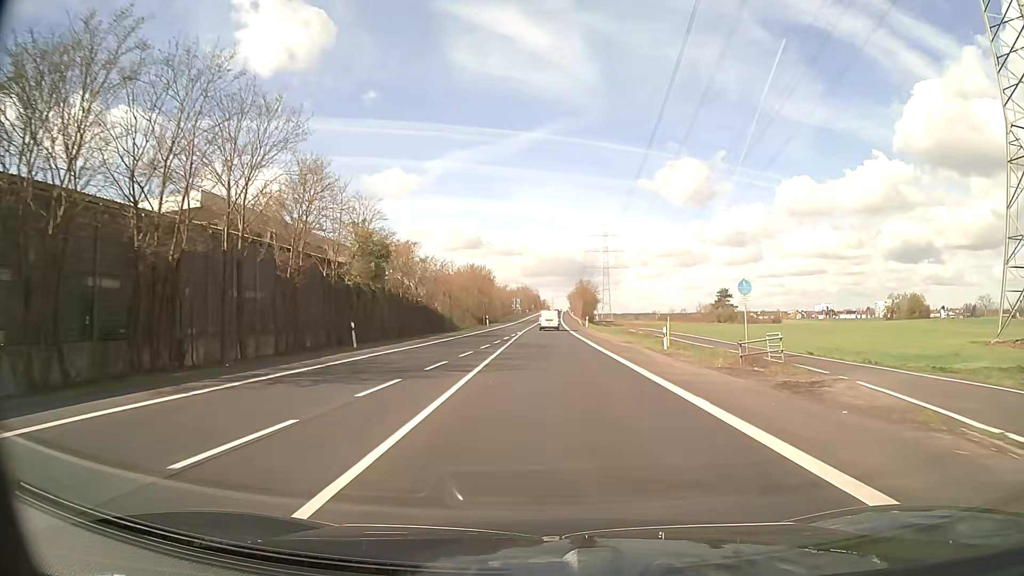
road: secondary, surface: asphalt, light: Day
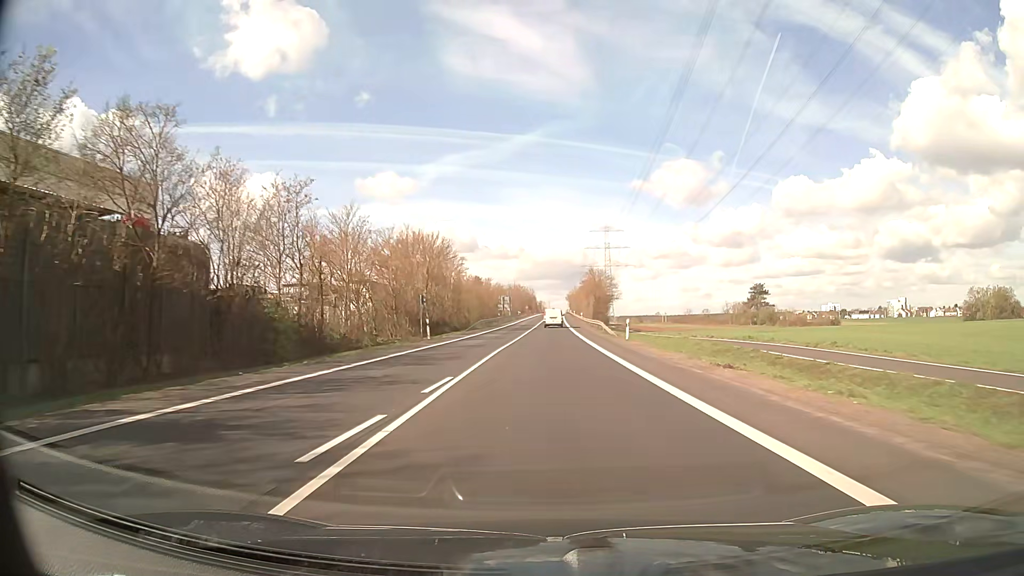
(+0.2, +41.7) m; +1°
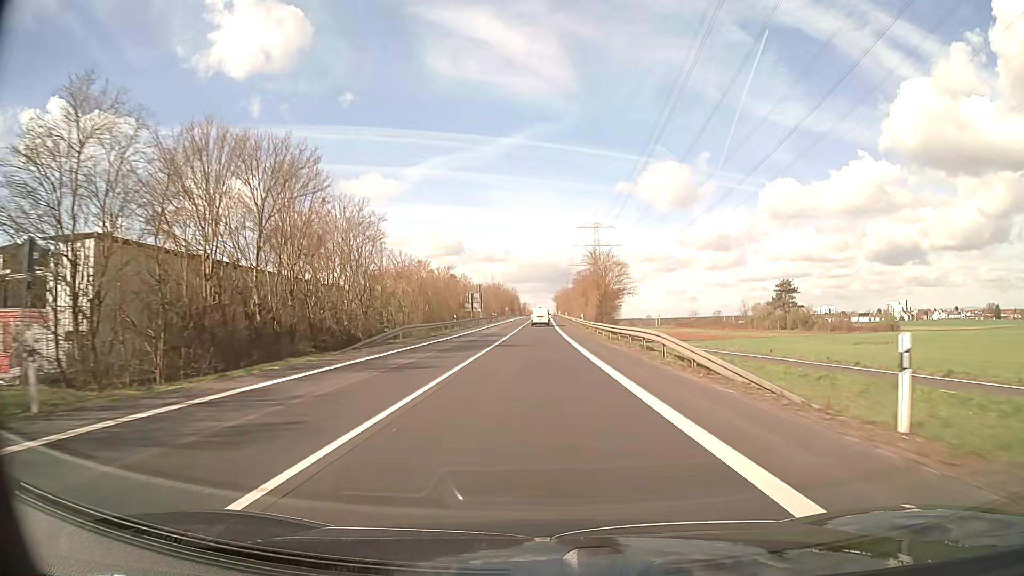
(+0.4, +33.4) m; +1°
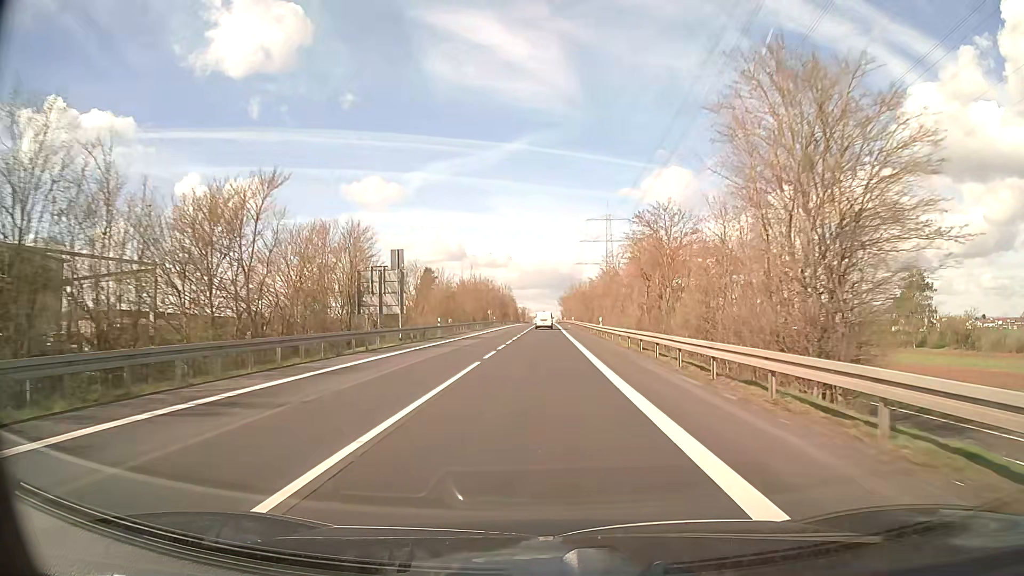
(-0.3, +59.1) m; 0°
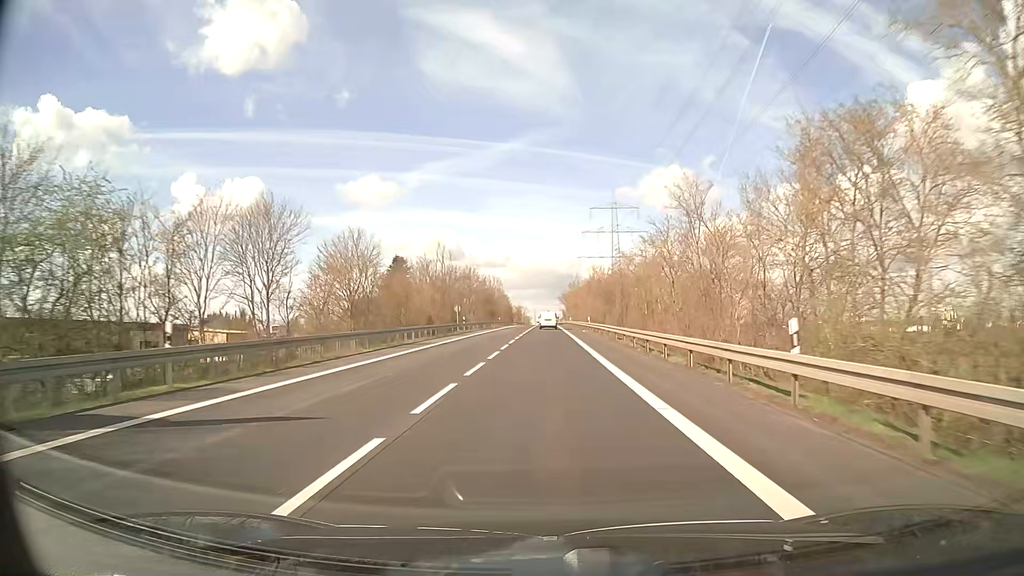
(+0.1, +37.1) m; 0°
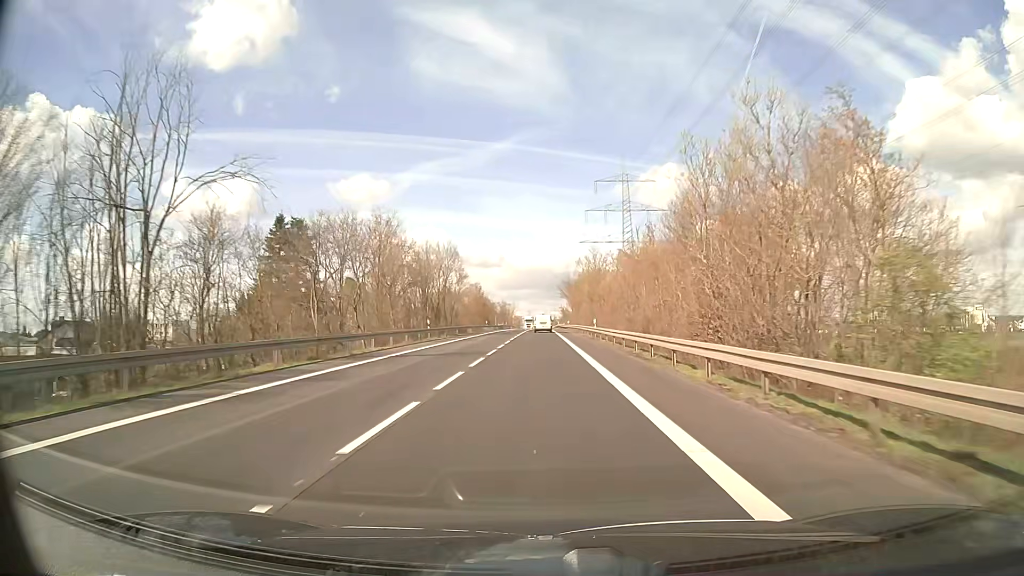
(+0.5, +63.9) m; 0°
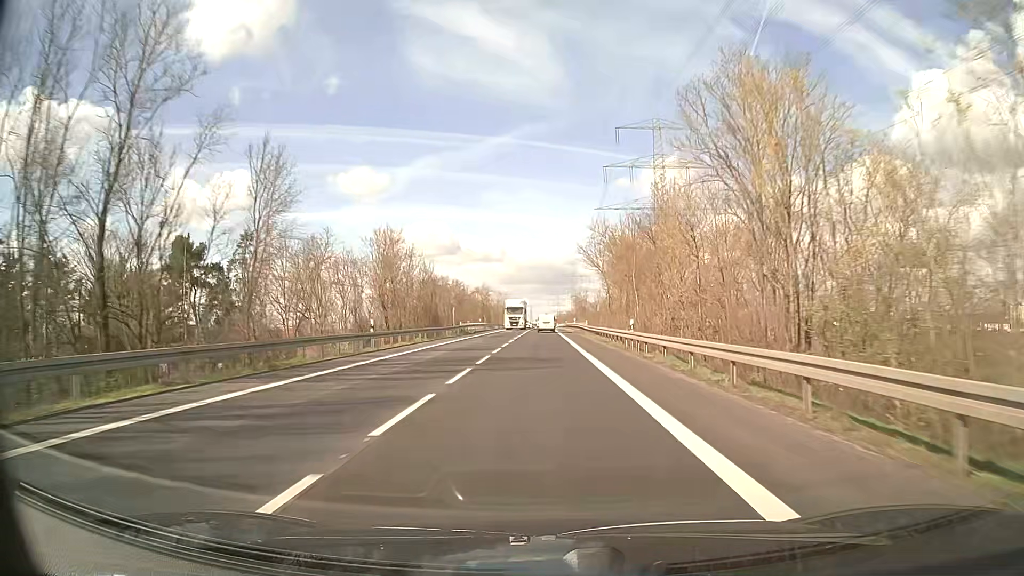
(-0.3, +66.3) m; 0°
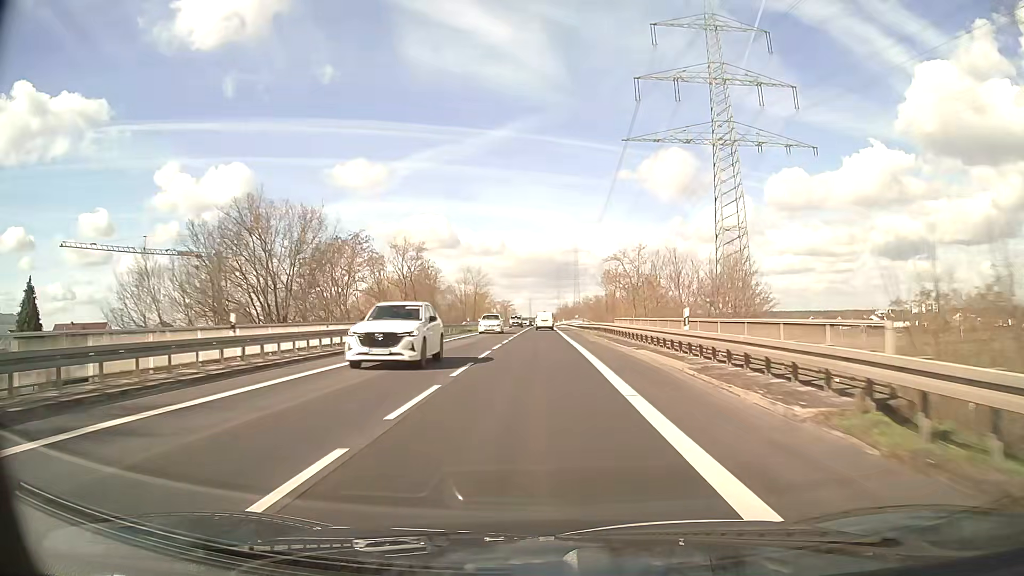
(+0.2, +65.8) m; 0°
(0, +10) (0, +20) (0, +30) (0, +40) (0, +50) (0, +60) (0, +70) (0, +80) (0, +90) (0, +100) m
